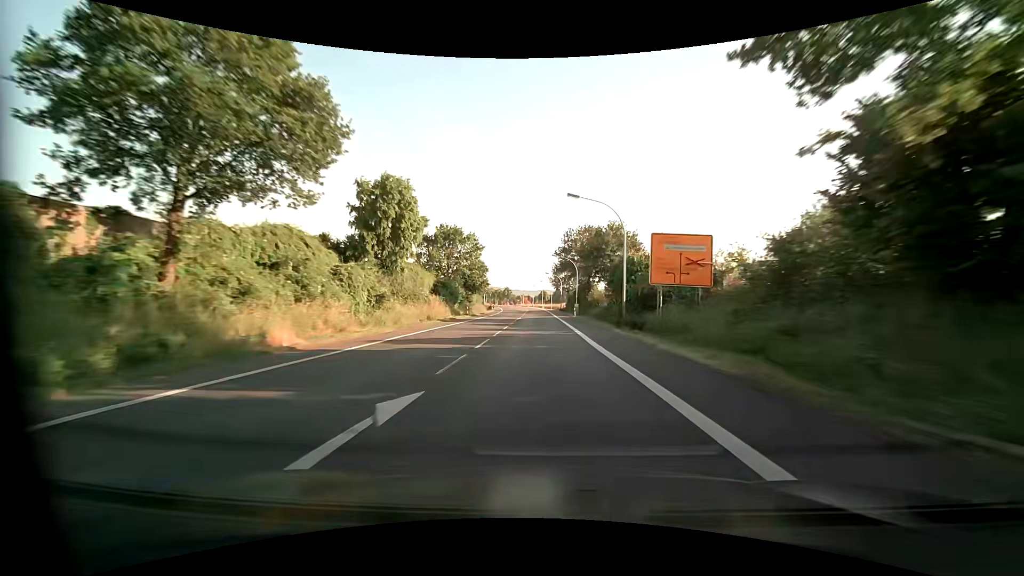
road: primary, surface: asphalt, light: Day
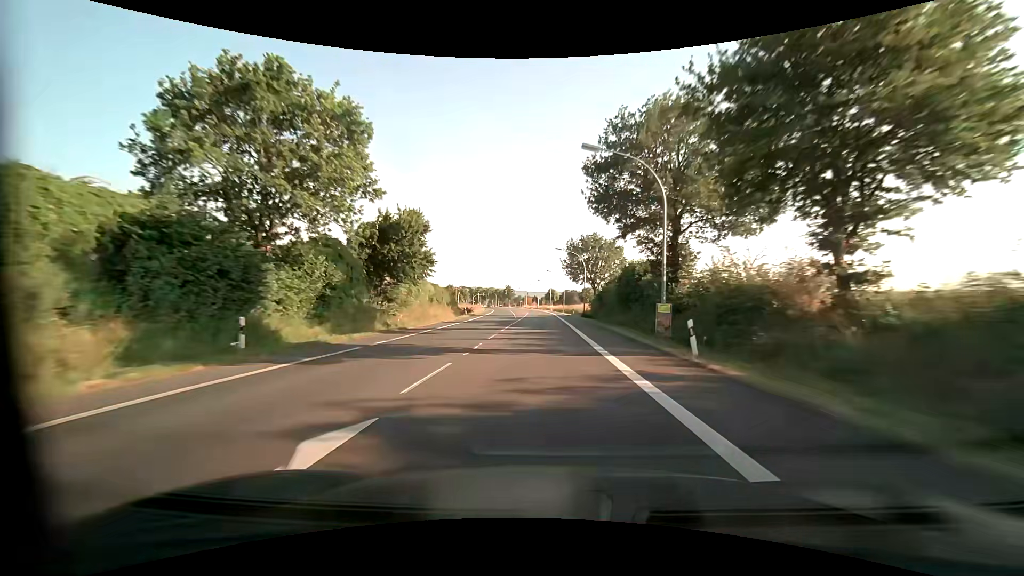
(-0.4, +43.8) m; -1°
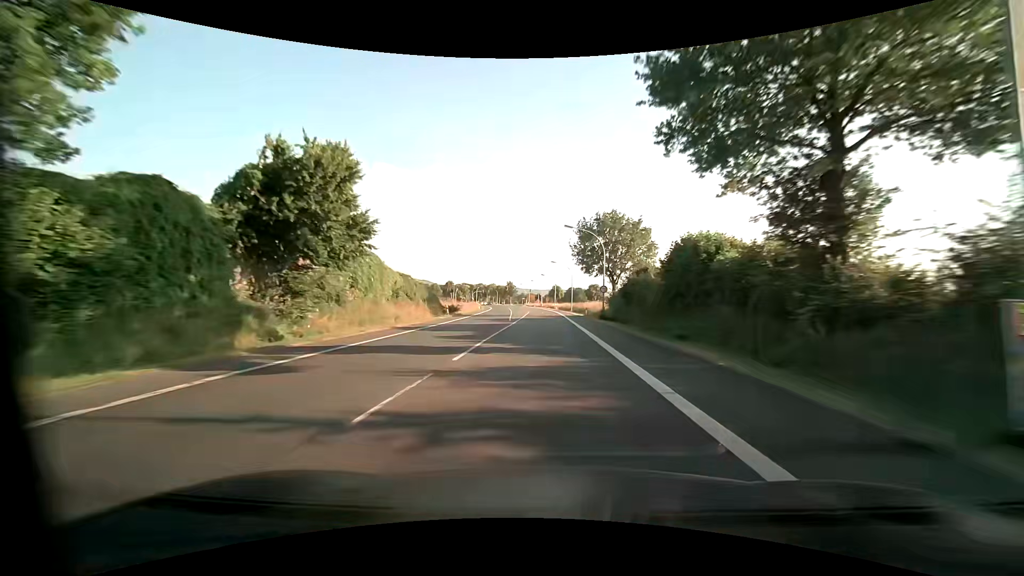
(-0.1, +14.2) m; 0°
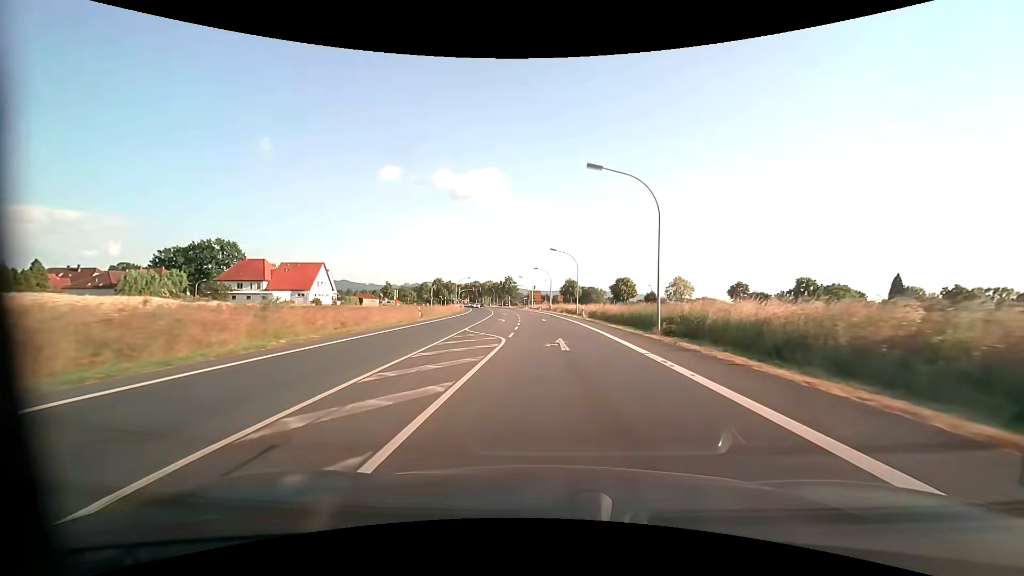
(-0.6, +52.4) m; -1°
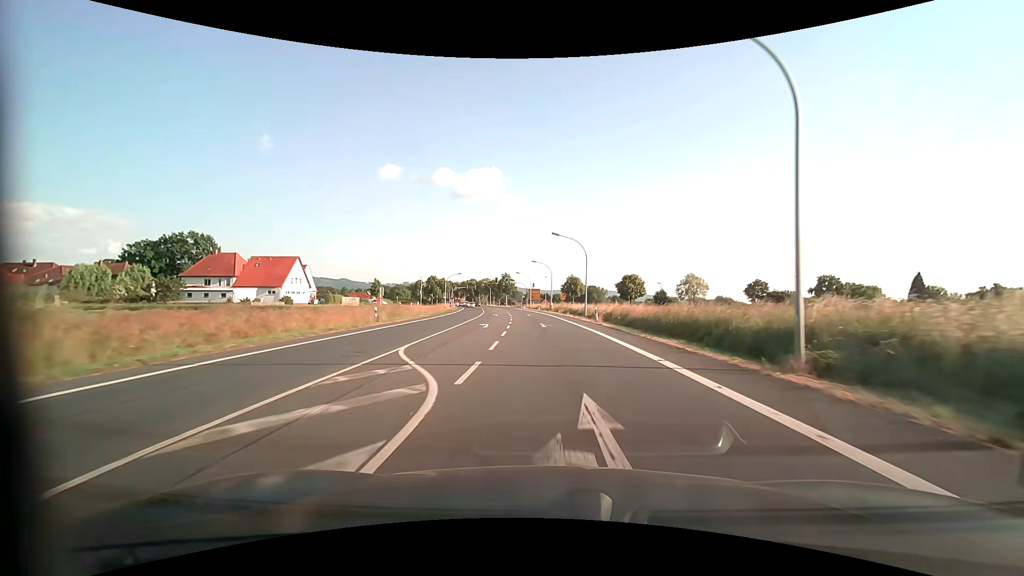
(0.0, +12.0) m; 0°
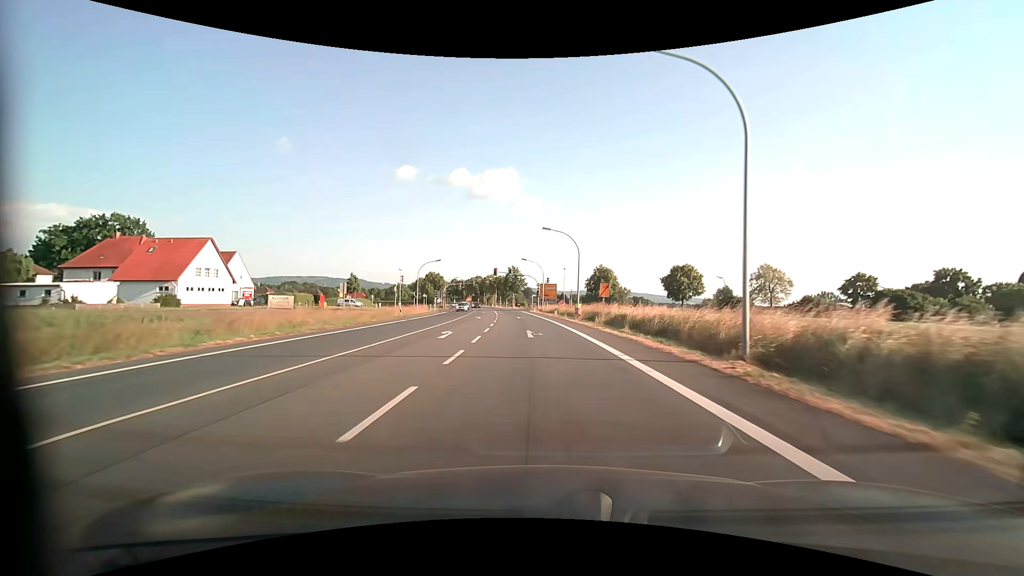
(-0.4, +33.4) m; -2°
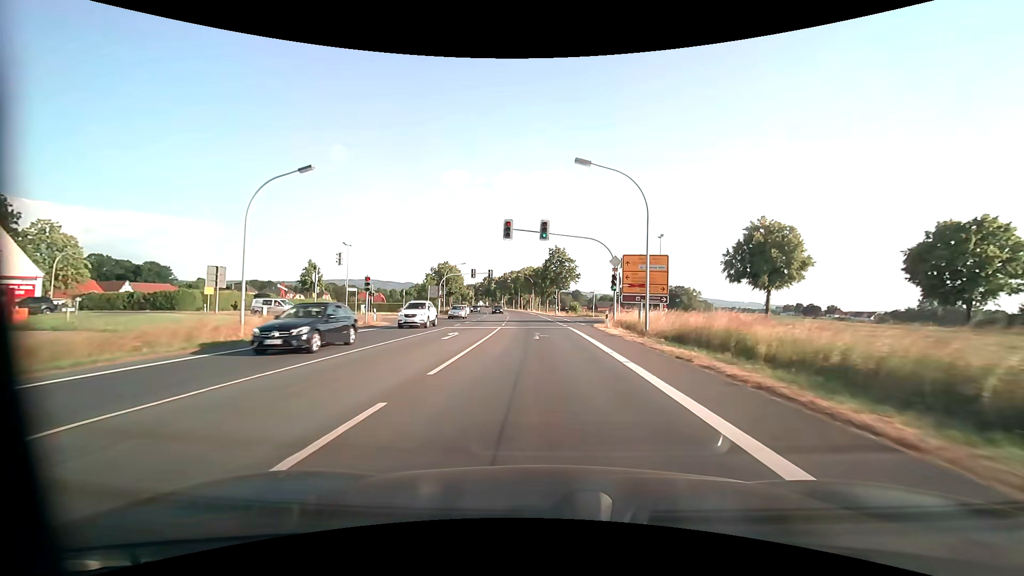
(-2.4, +49.5) m; -5°
(0, +10) (0, +20) (-1, +30) (-1, +40) (-2, +50) (-2, +60) (-3, +70) (-4, +80) (-5, +90) (-6, +100) m
